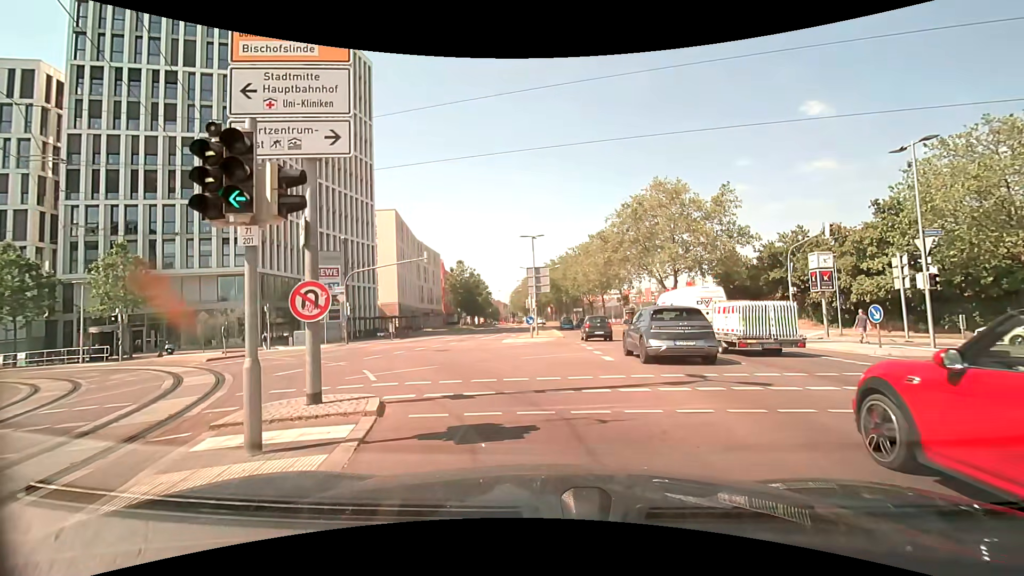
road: secondary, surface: asphalt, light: Day
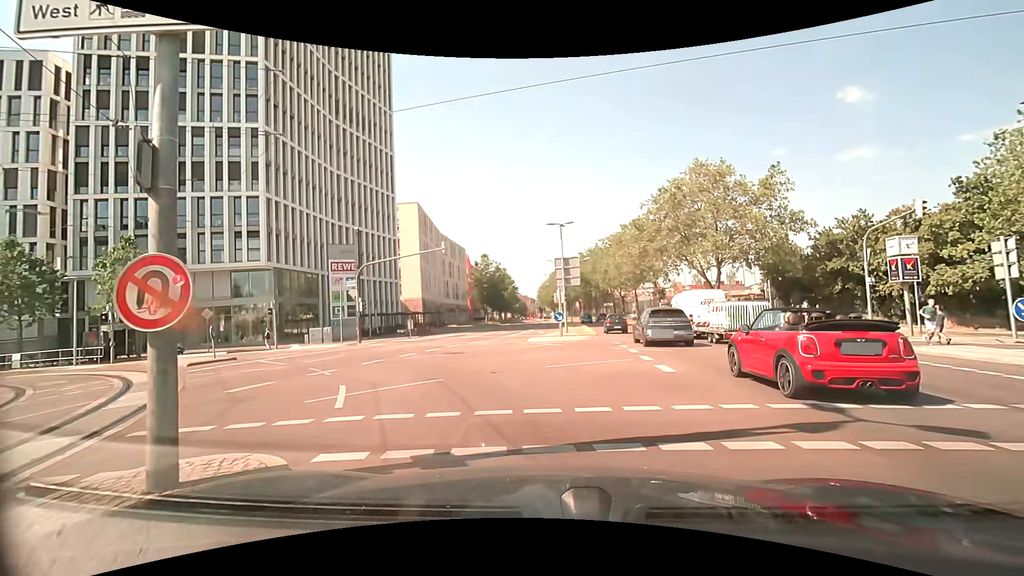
(-0.1, +3.7) m; -3°
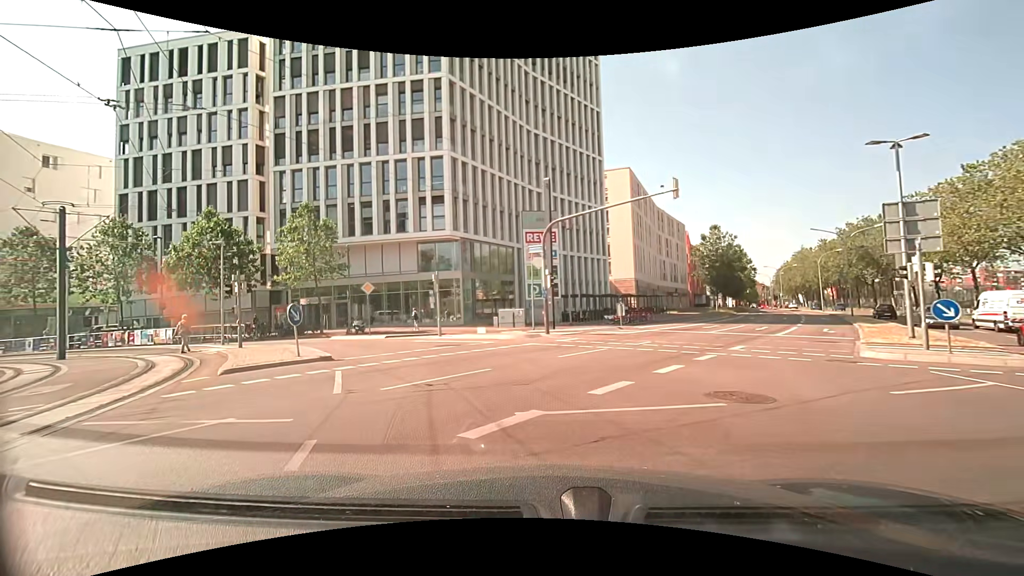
(-2.6, +12.3) m; -25°
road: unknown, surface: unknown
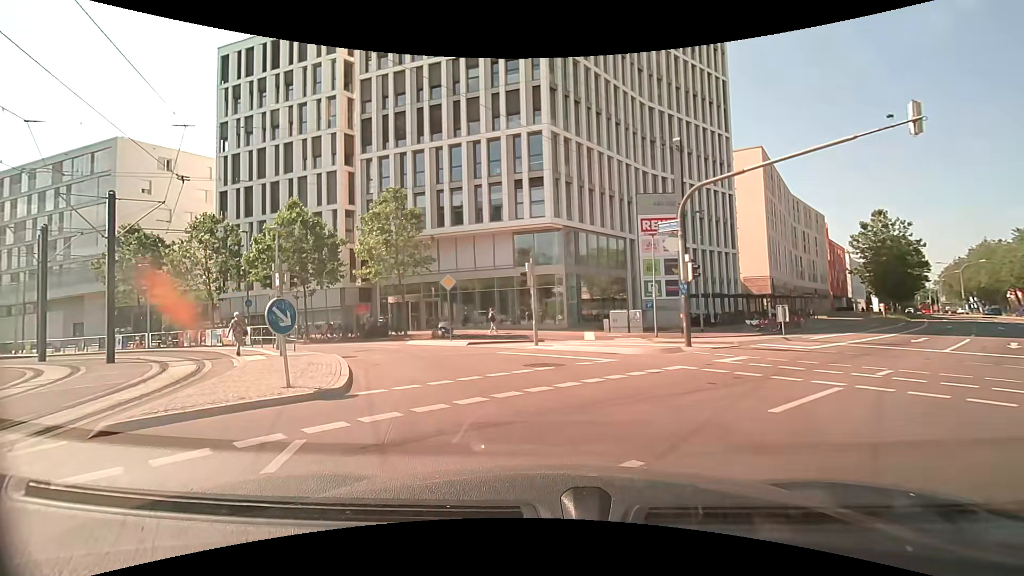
(-0.7, +6.5) m; -11°
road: secondary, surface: asphalt
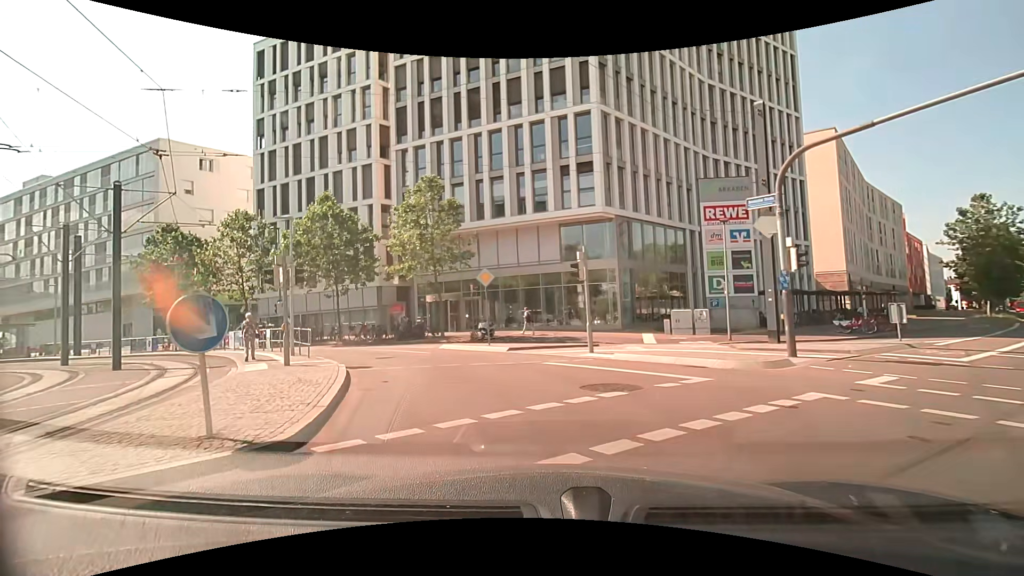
(-0.2, +3.3) m; -6°
